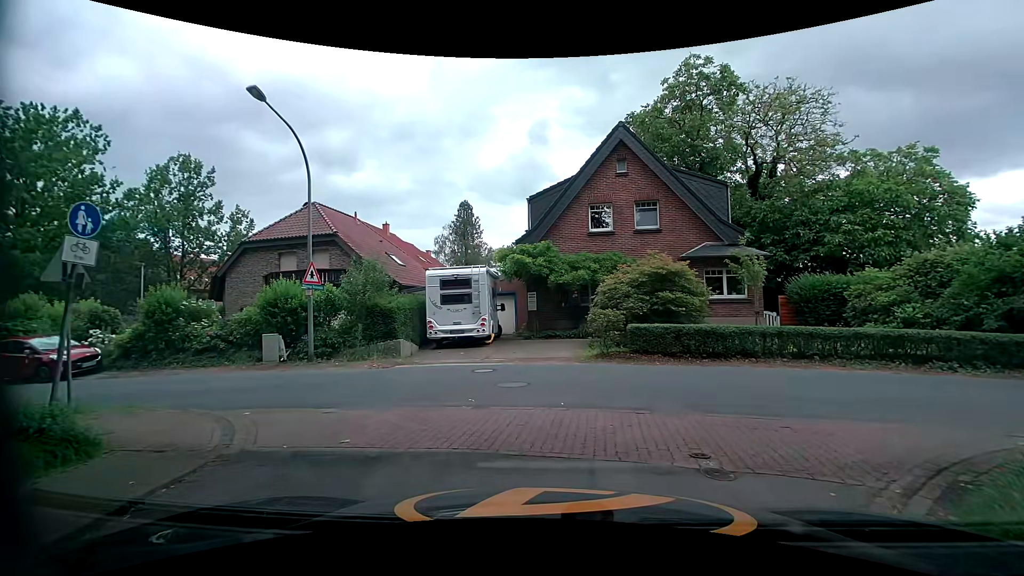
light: Day
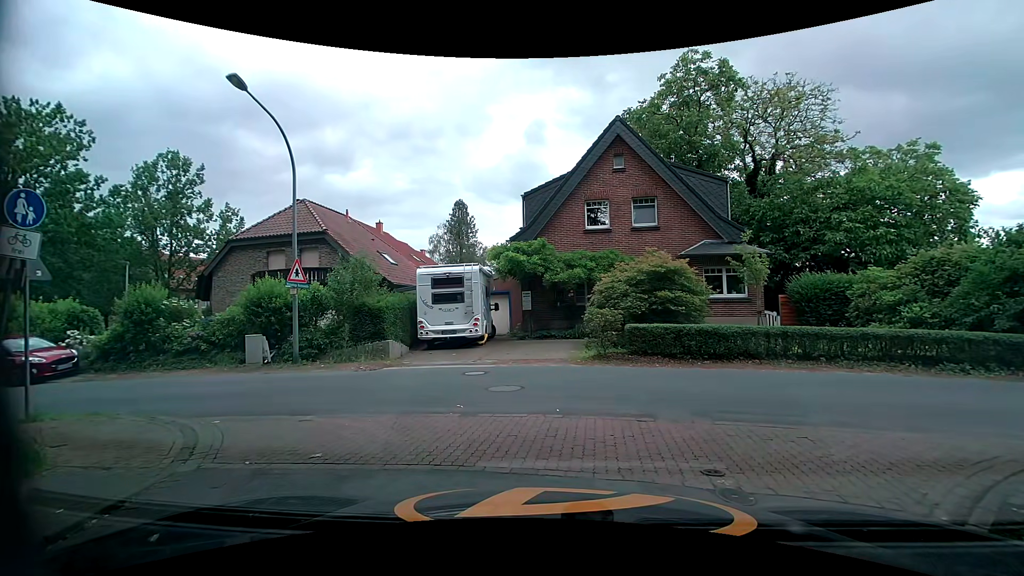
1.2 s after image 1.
(0.0, +0.6) m; 0°
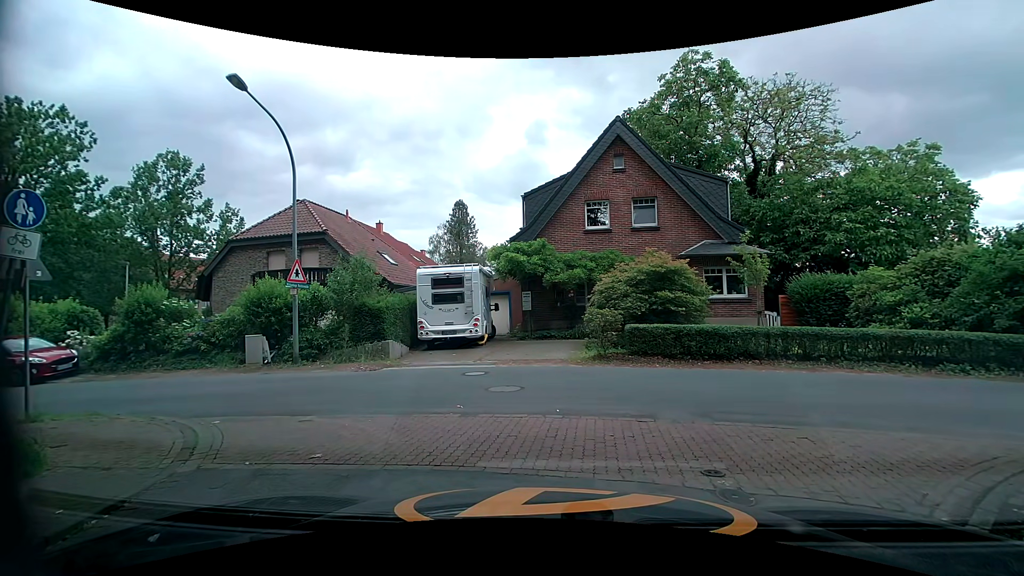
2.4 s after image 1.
(0.0, 0.0) m; 0°
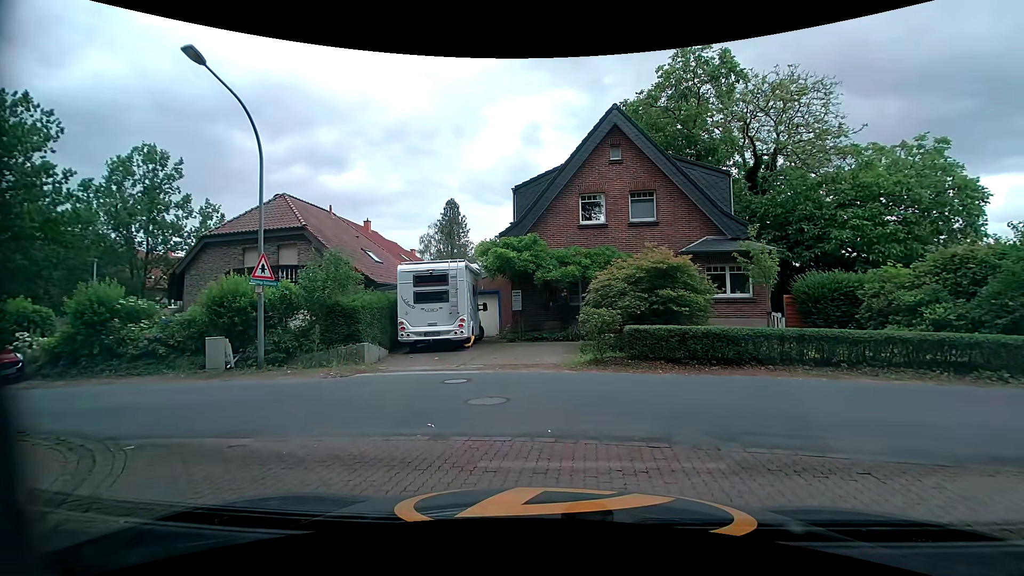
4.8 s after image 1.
(0.0, +1.4) m; 0°
